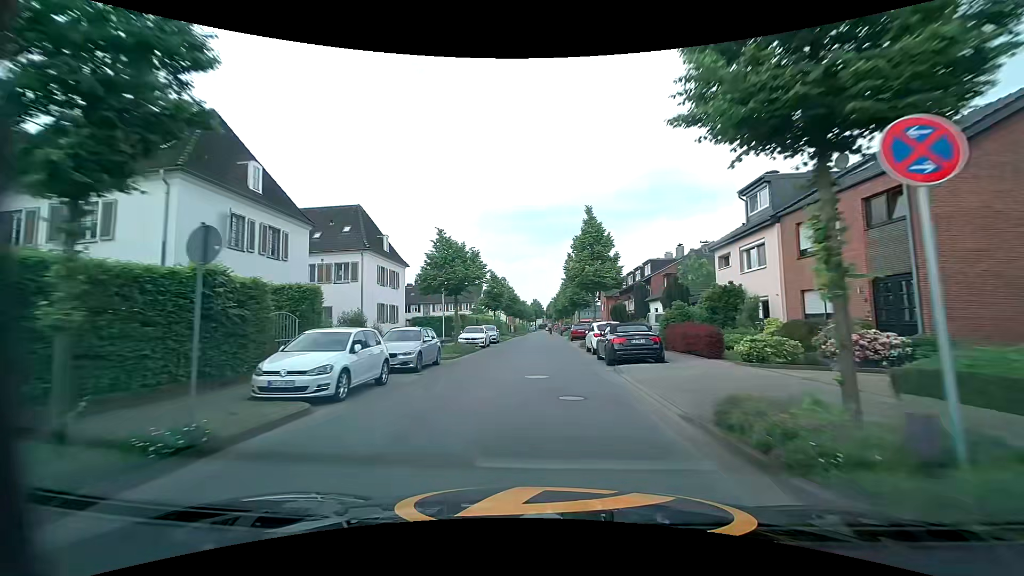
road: residential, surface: asphalt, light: Day
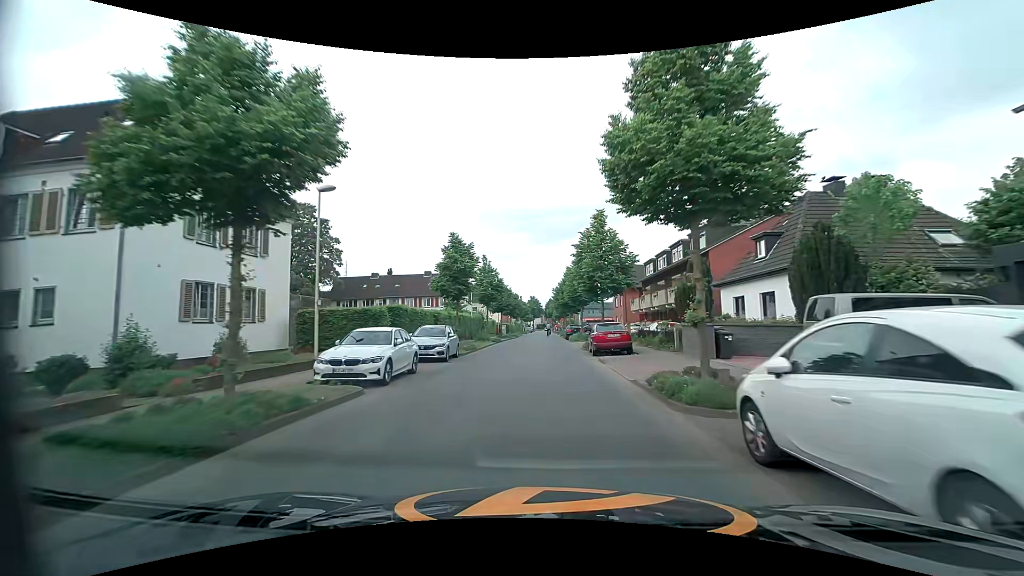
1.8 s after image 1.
(0.0, +20.5) m; 0°
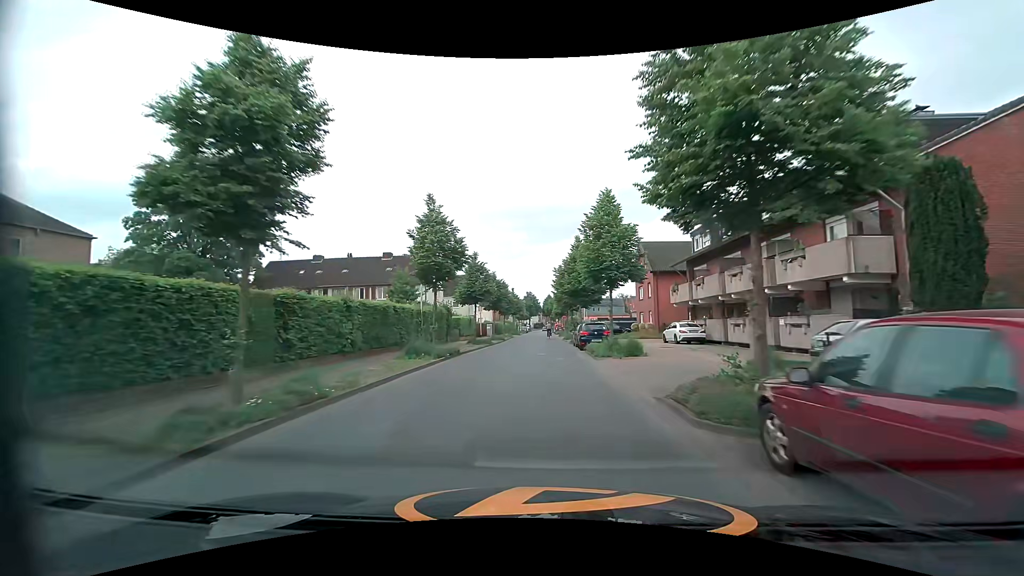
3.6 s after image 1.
(0.0, +20.3) m; 0°
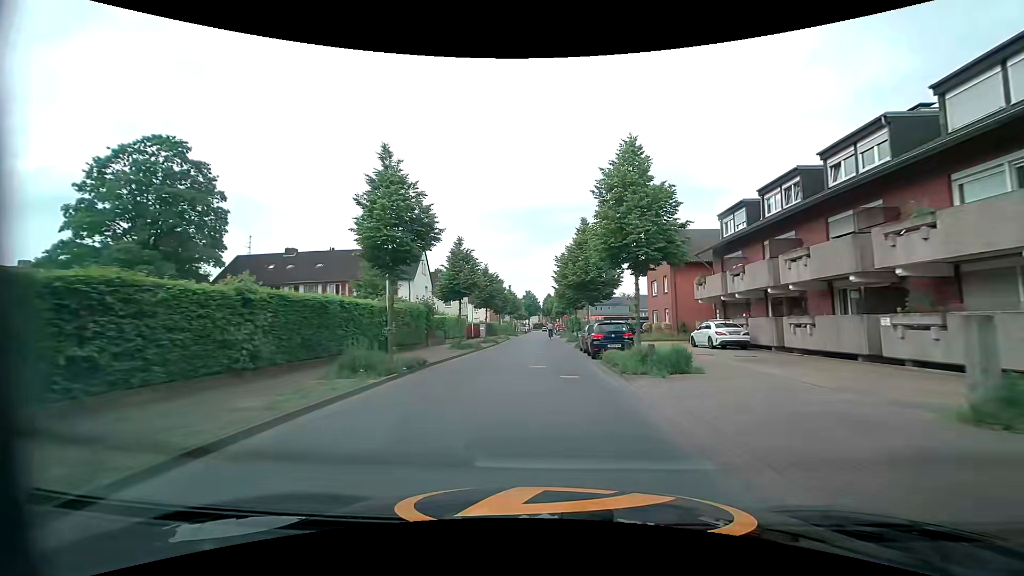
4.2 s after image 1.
(0.0, +6.7) m; +1°
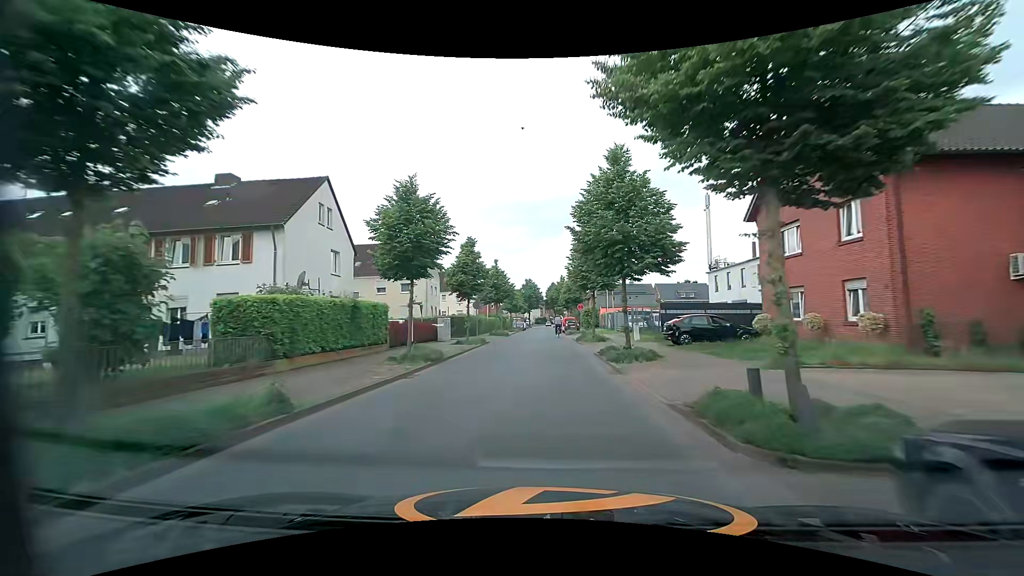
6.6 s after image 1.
(-0.2, +25.5) m; -1°
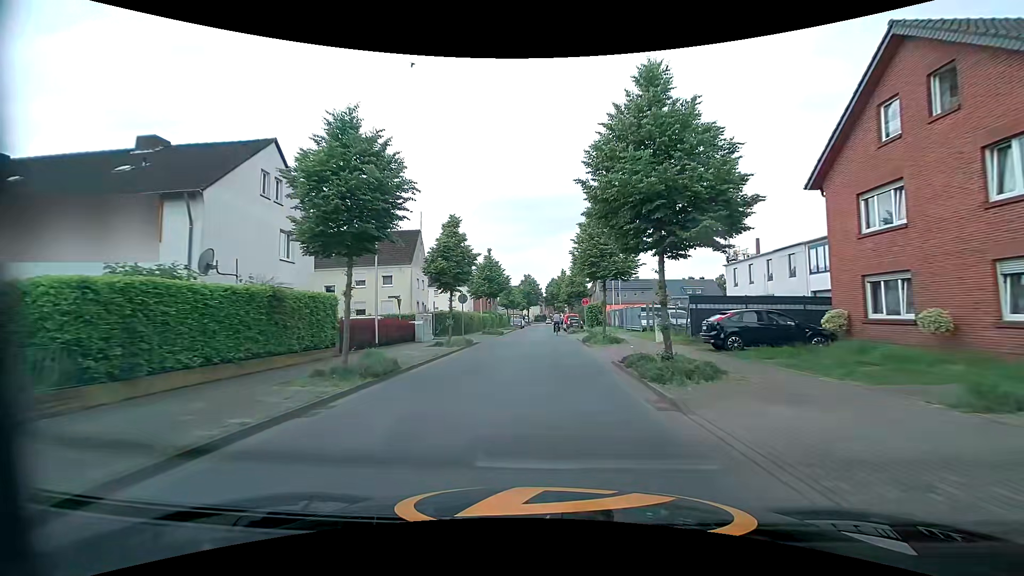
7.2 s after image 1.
(0.0, +5.9) m; 0°
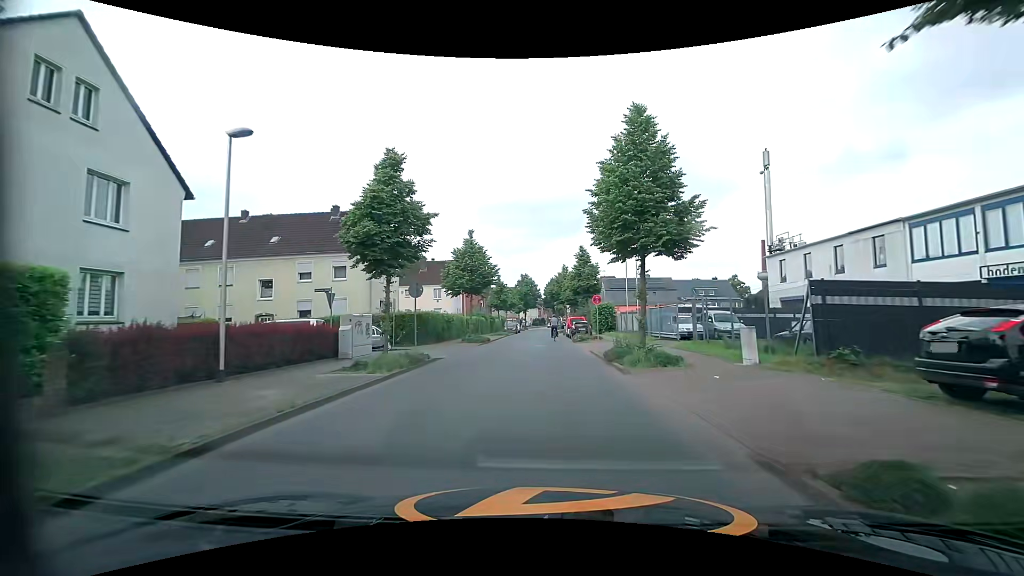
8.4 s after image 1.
(+0.1, +10.5) m; 0°
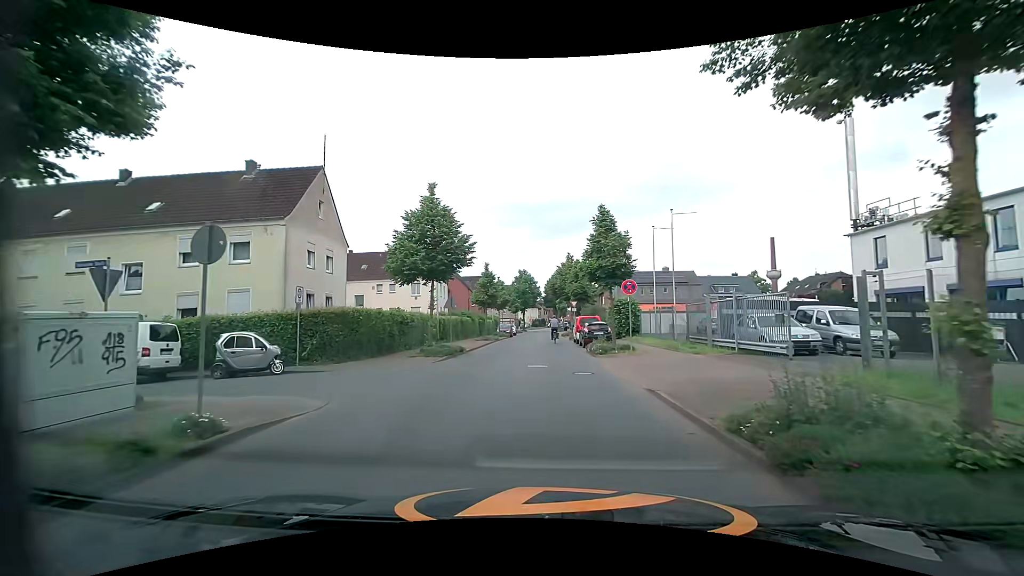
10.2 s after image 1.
(+0.1, +11.7) m; 0°
